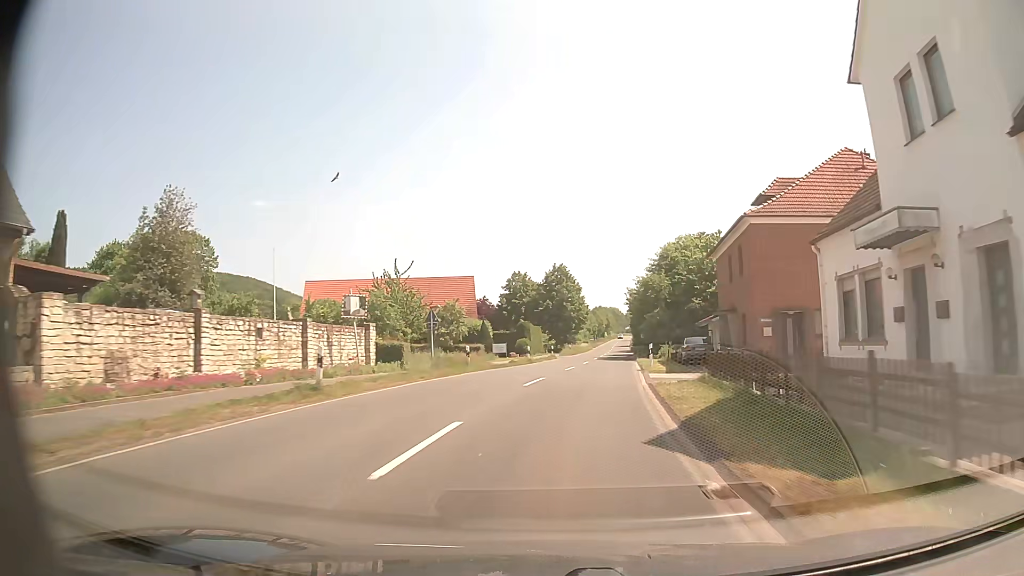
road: secondary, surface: asphalt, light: Day
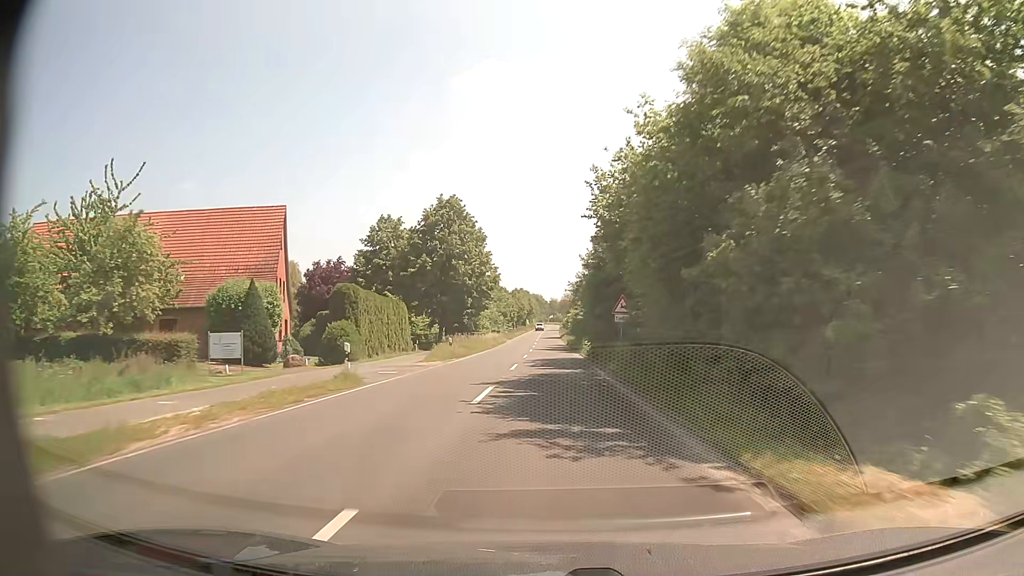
(+3.6, +41.1) m; +8°
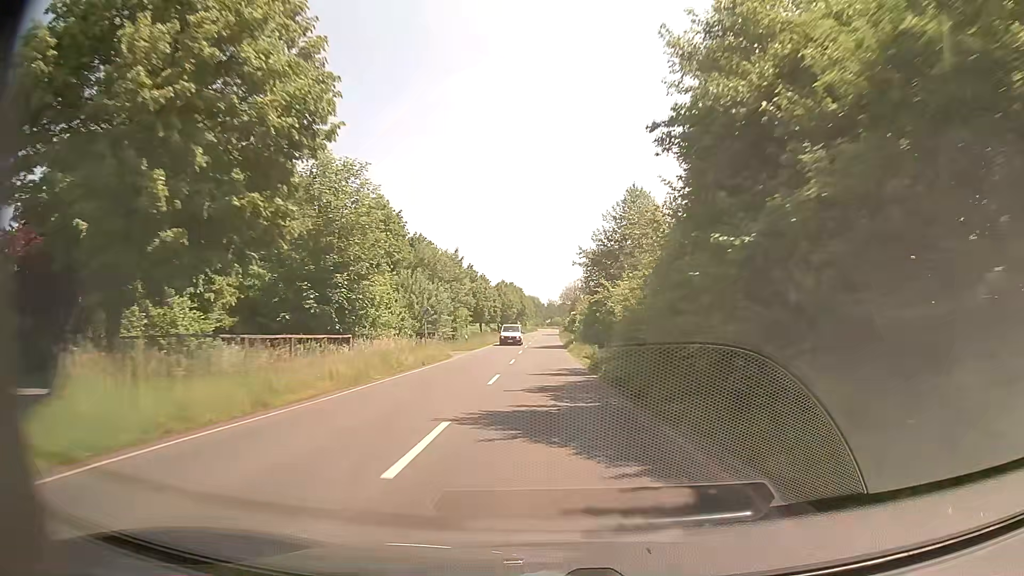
(-0.2, +43.0) m; 0°
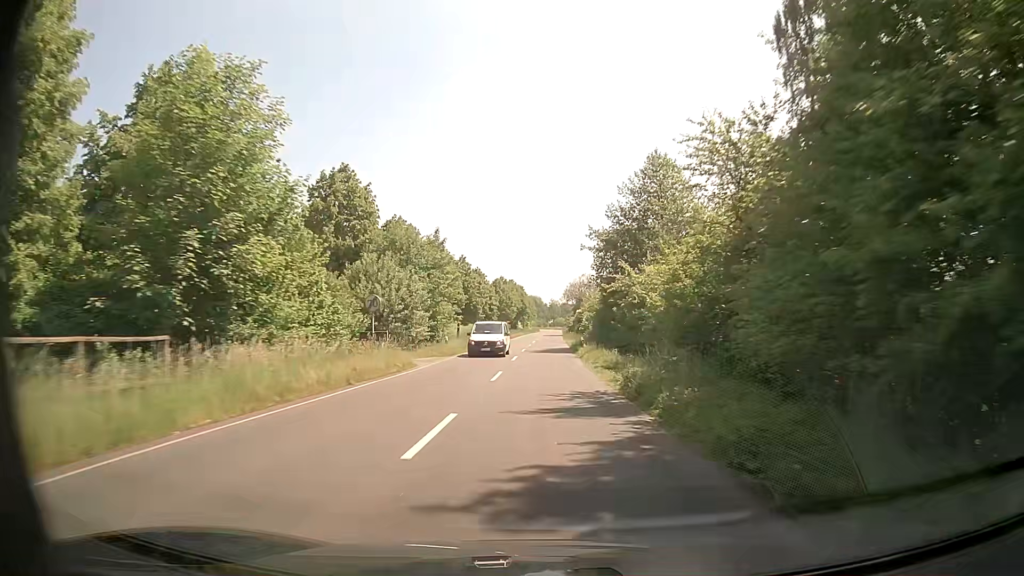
(-0.1, +11.2) m; -1°
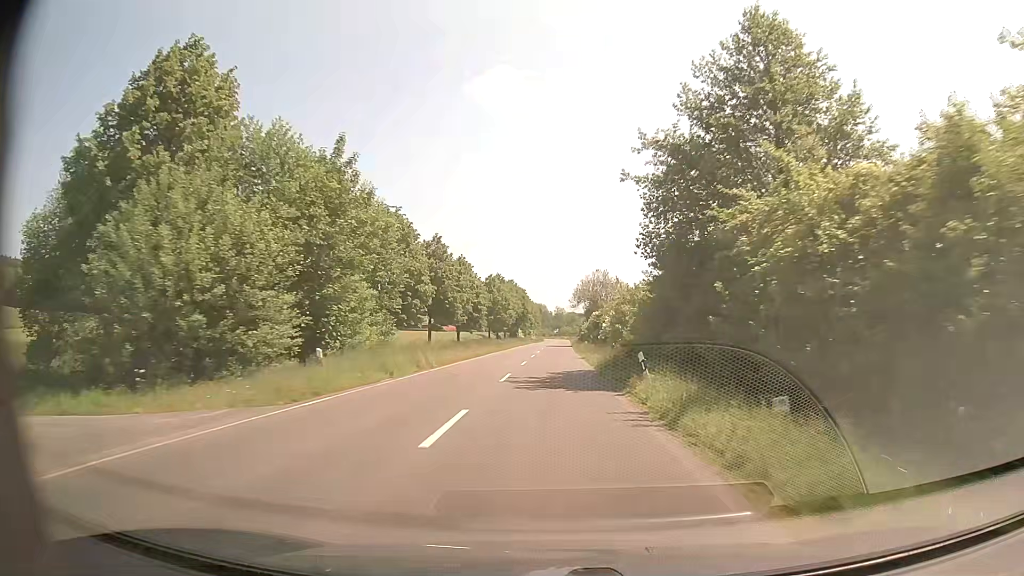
(0.0, +23.6) m; 0°
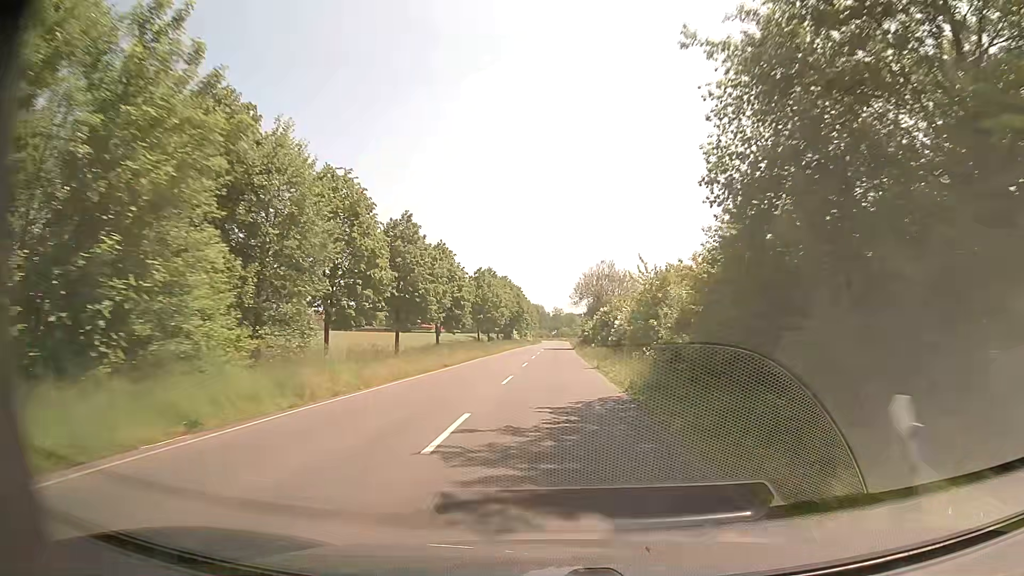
(0.0, +12.4) m; 0°
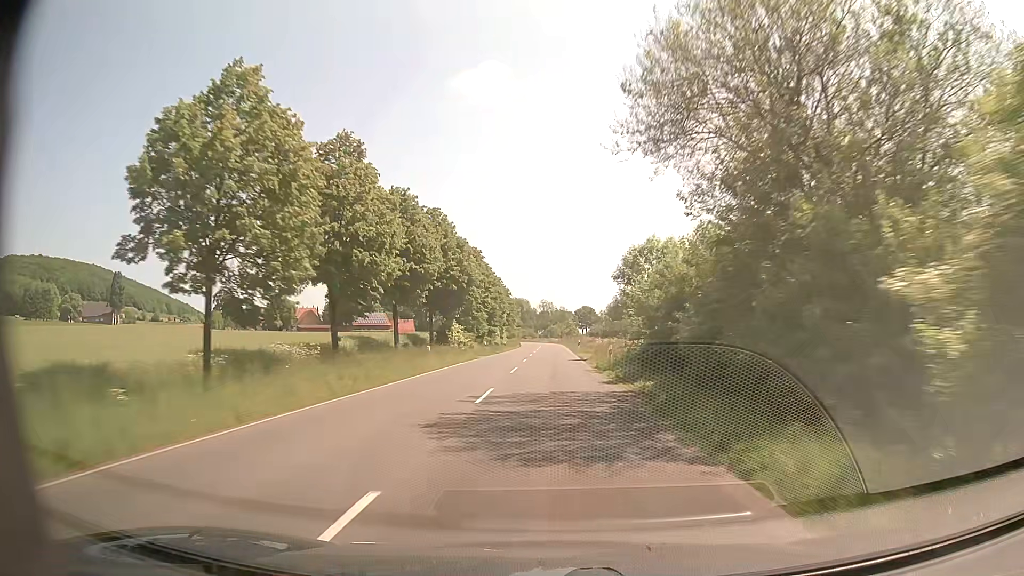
(+1.0, +66.8) m; +1°
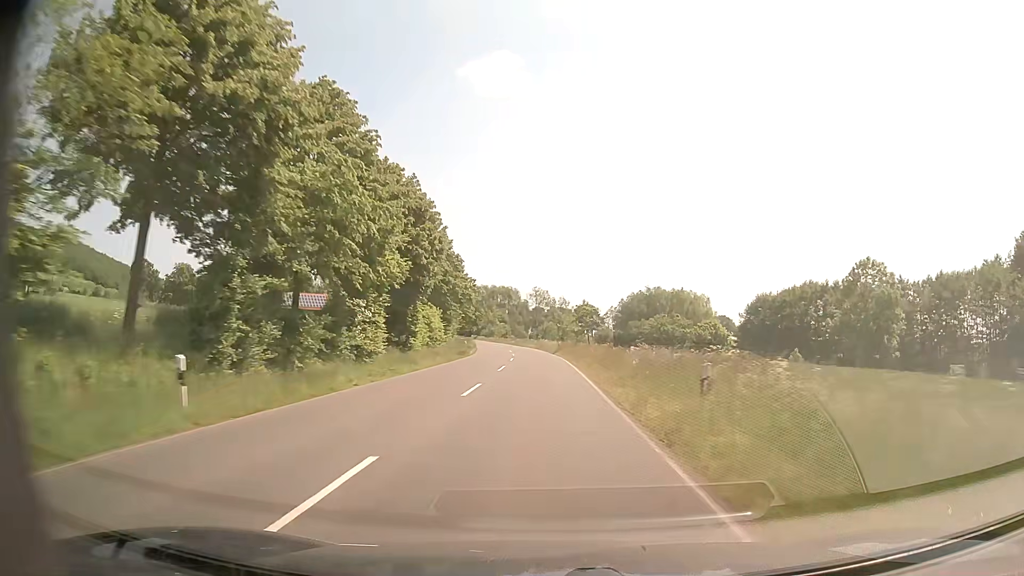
(+0.6, +71.1) m; 0°
(0, +10) (0, +20) (0, +30) (0, +40) (-1, +50) (-1, +60) (-2, +70) (-3, +80) (-4, +90) (-6, +100) m
